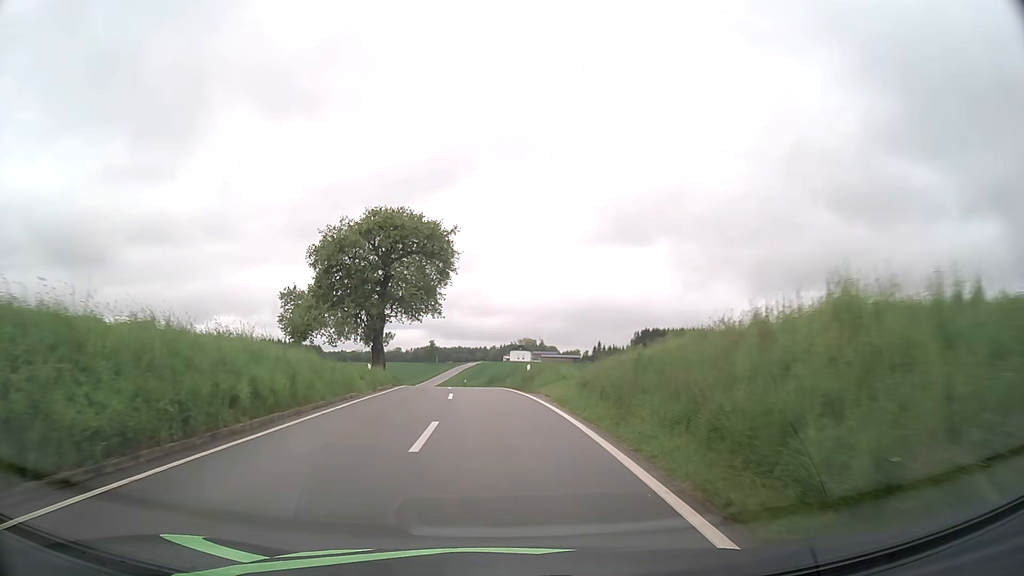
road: tertiary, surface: asphalt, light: Day
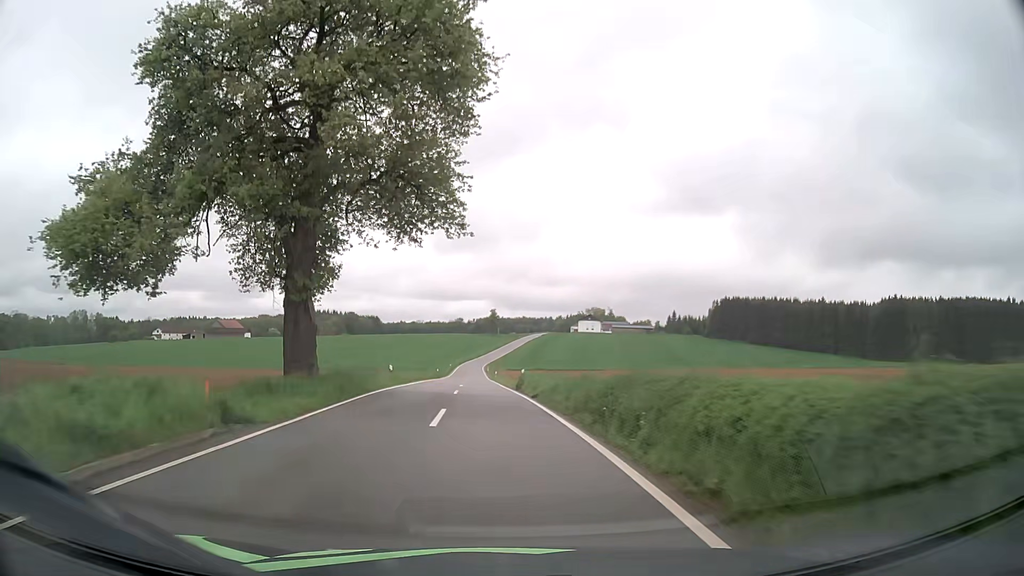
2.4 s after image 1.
(-1.4, +32.5) m; -5°
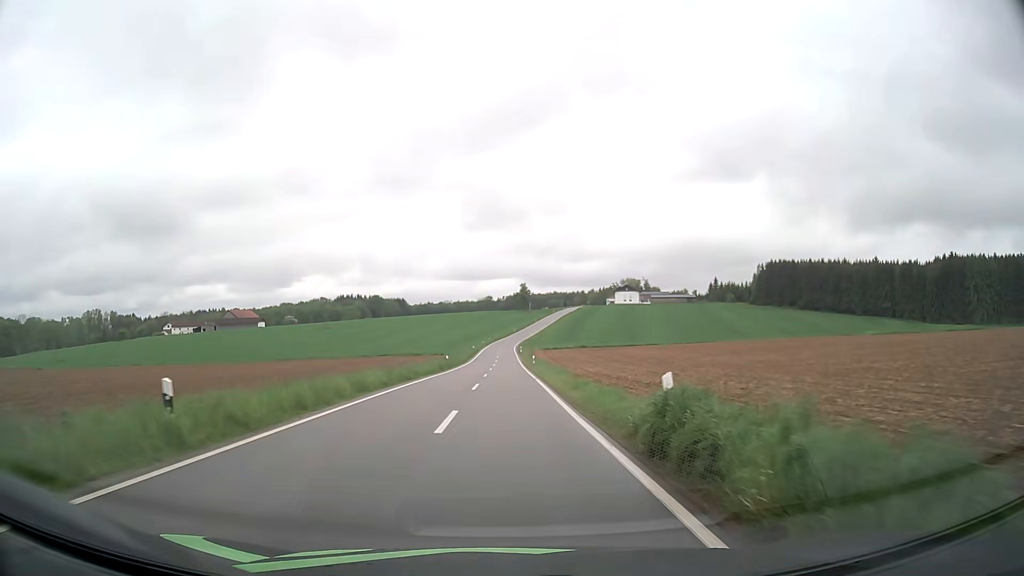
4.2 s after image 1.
(-0.7, +25.7) m; -2°
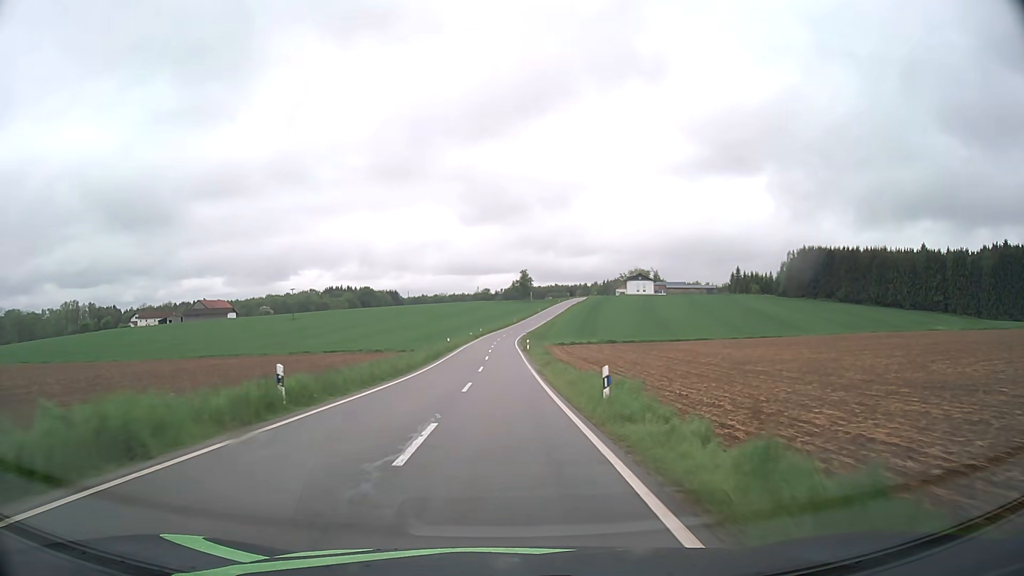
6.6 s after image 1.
(0.0, +39.6) m; 0°
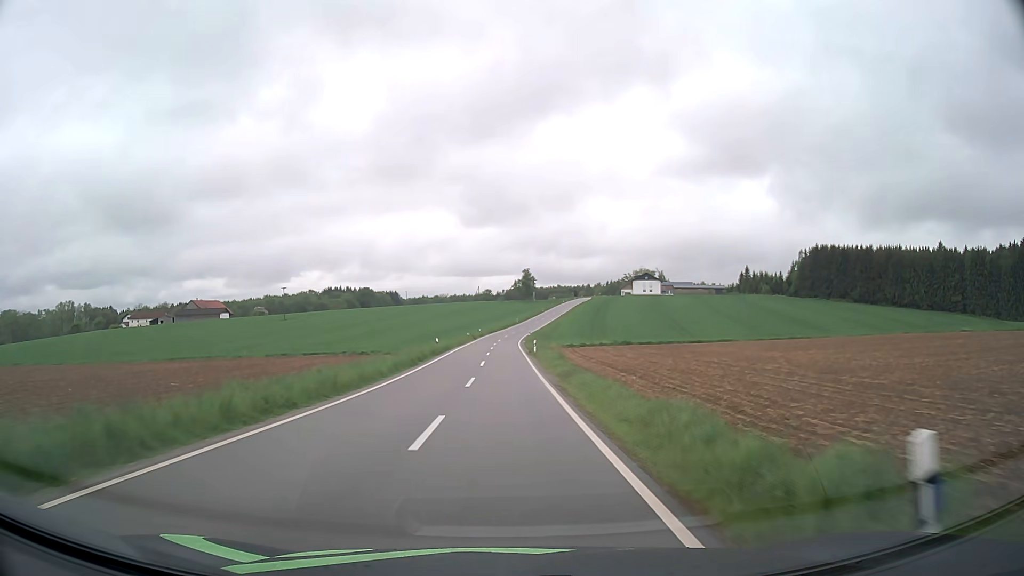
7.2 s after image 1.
(0.0, +11.0) m; 0°
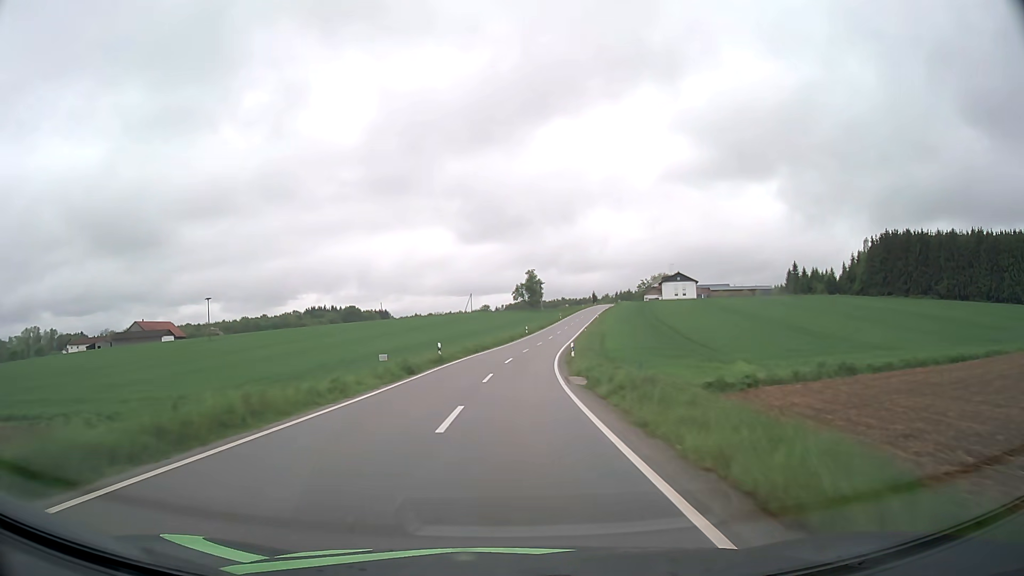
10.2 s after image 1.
(-0.1, +58.4) m; 0°
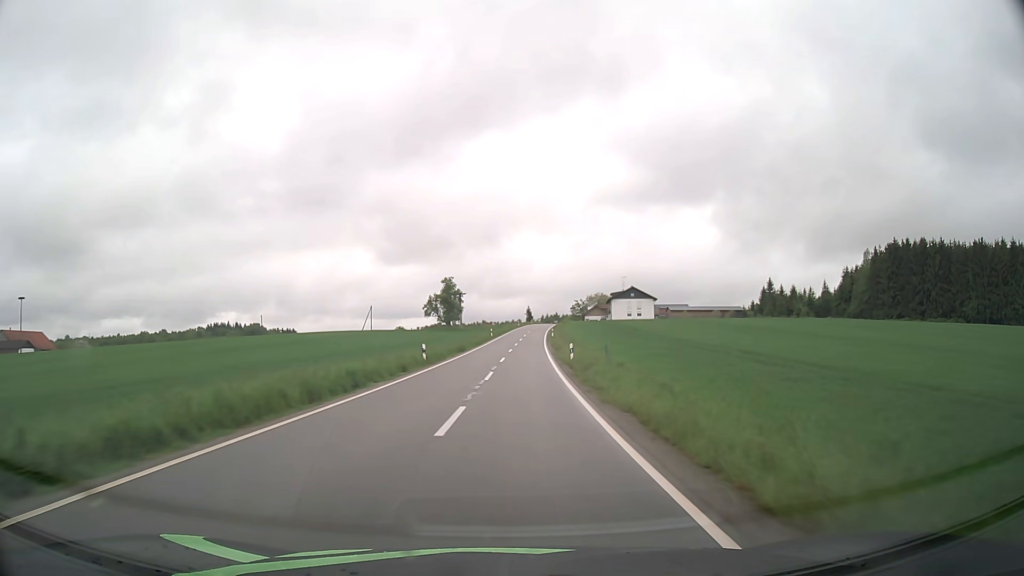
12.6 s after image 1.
(+2.3, +48.2) m; +7°
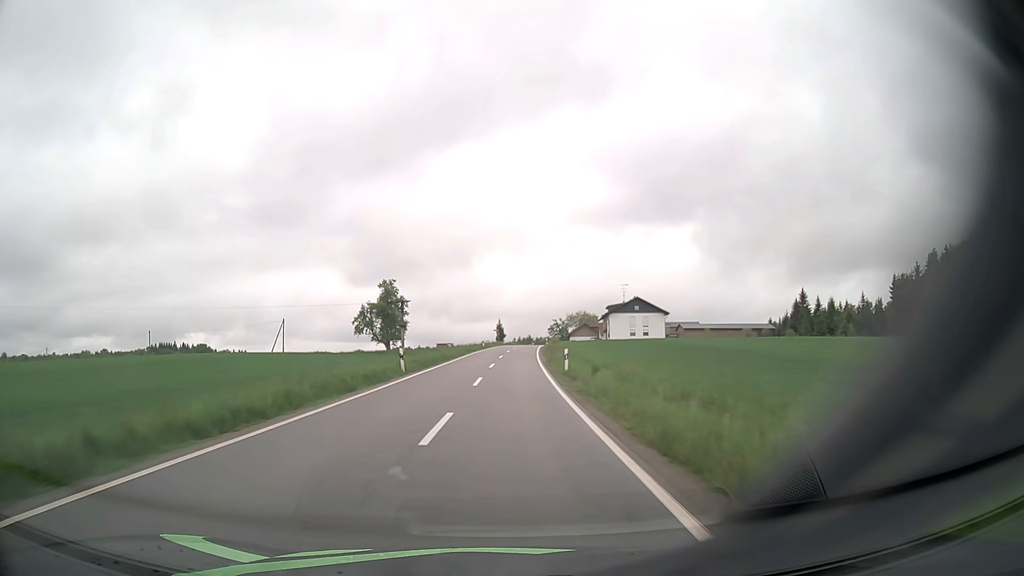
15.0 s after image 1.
(+1.5, +48.3) m; +3°
(0, +10) (0, +20) (0, +30) (+1, +40) (+1, +50) (+1, +60) (+2, +70) (+3, +80) (+3, +90) (+4, +100) m
